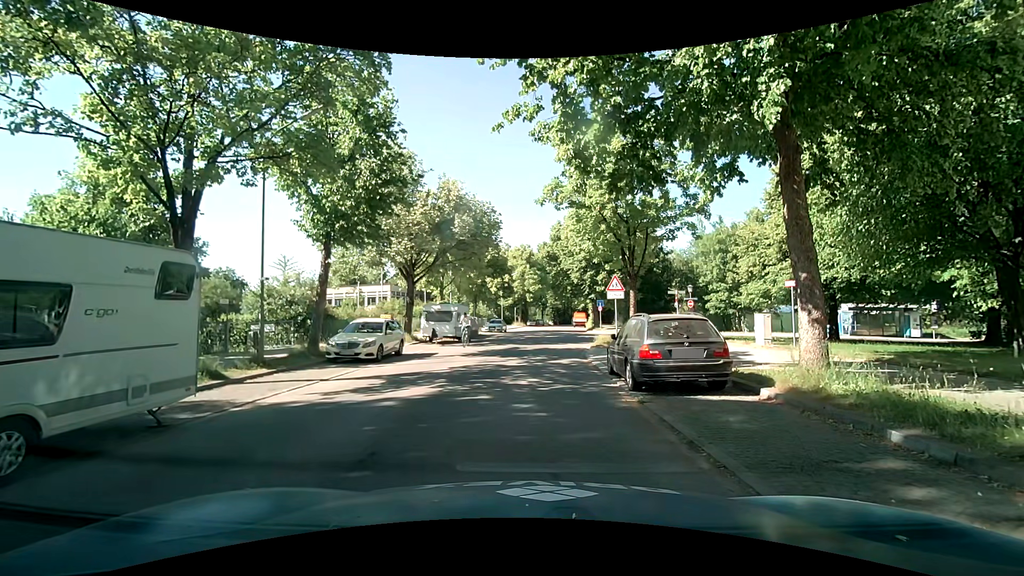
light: Day
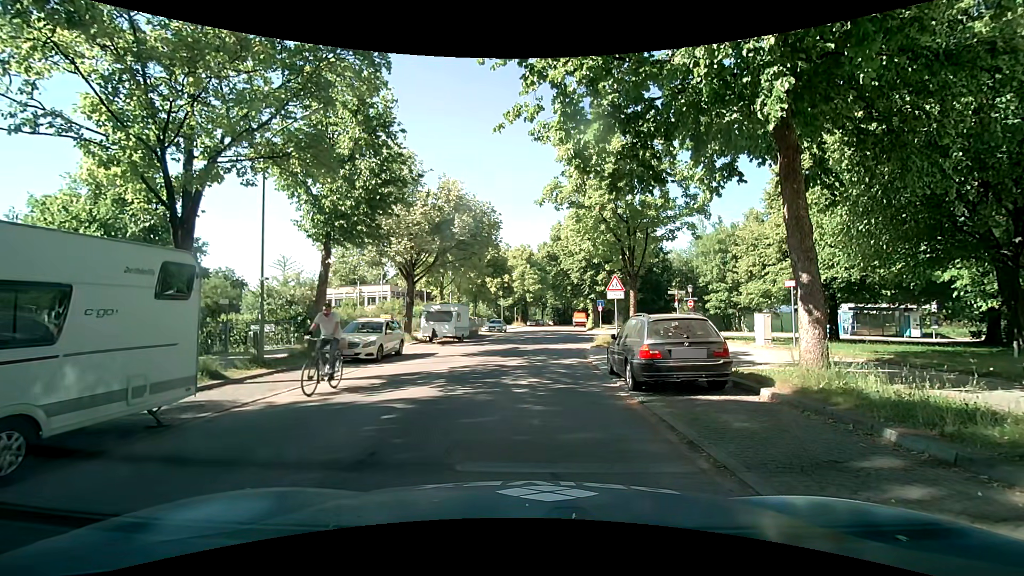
(0.0, 0.0) m; 0°
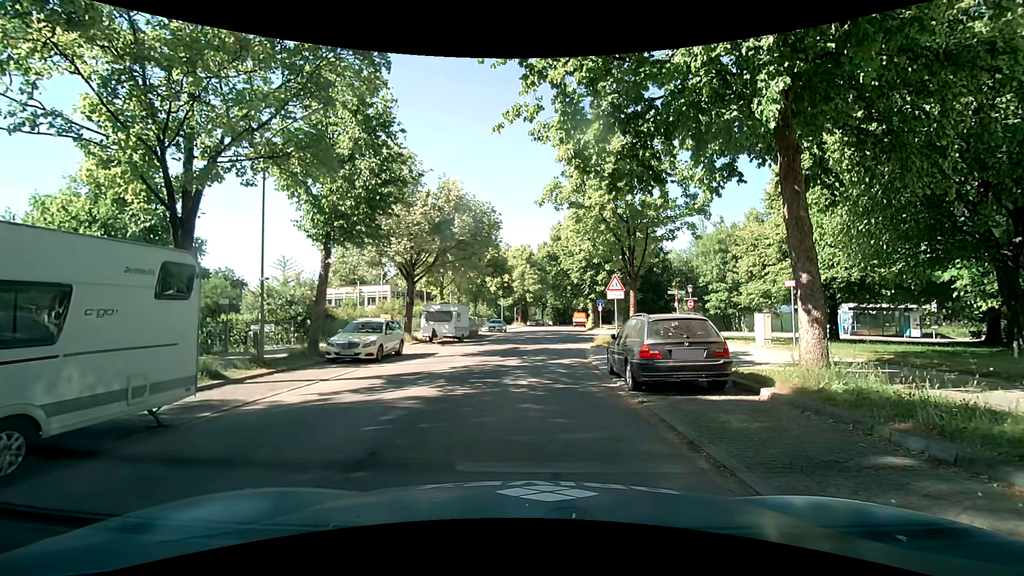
(0.0, 0.0) m; 0°
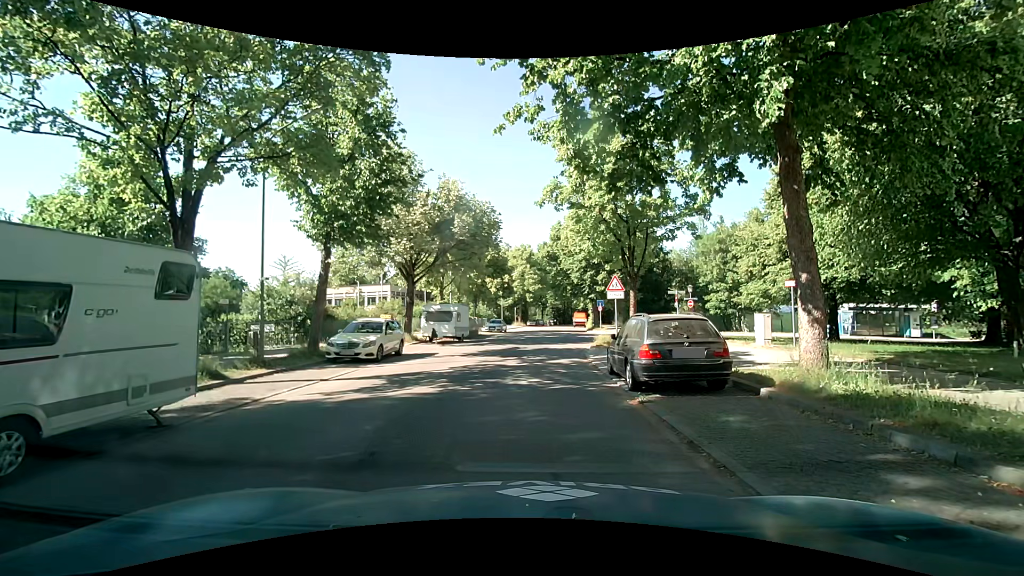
(0.0, 0.0) m; 0°
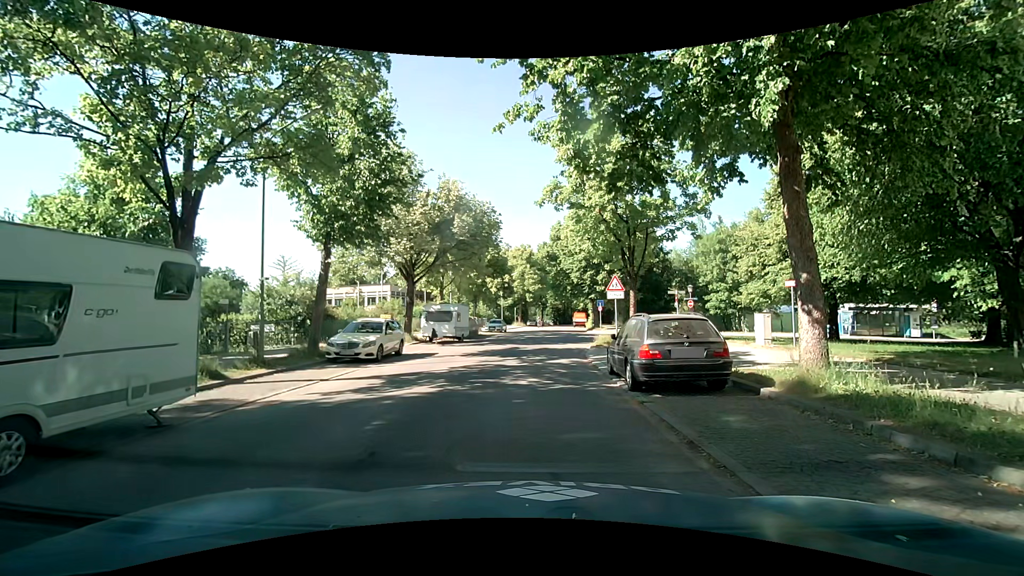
(0.0, 0.0) m; 0°
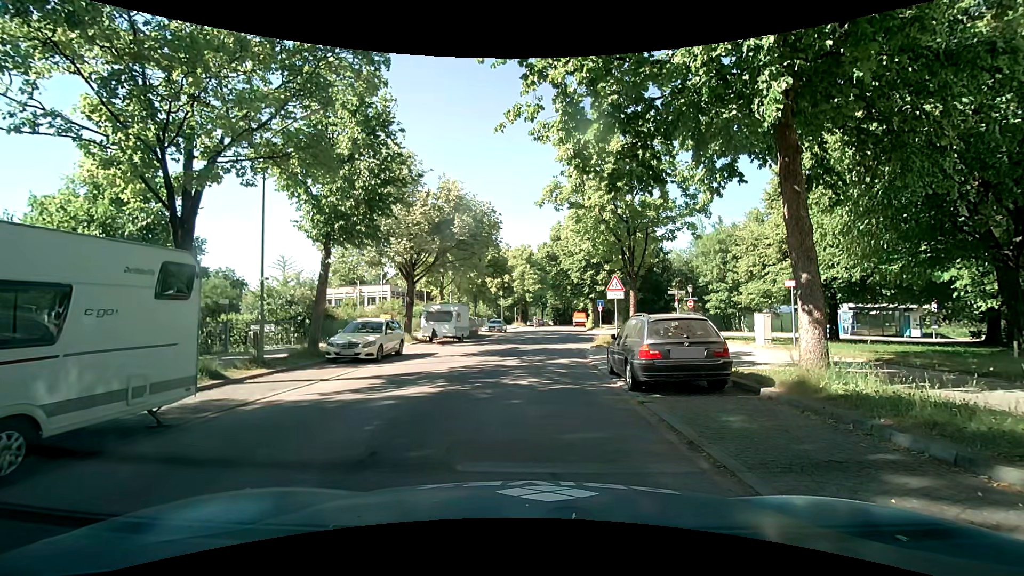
(0.0, 0.0) m; 0°
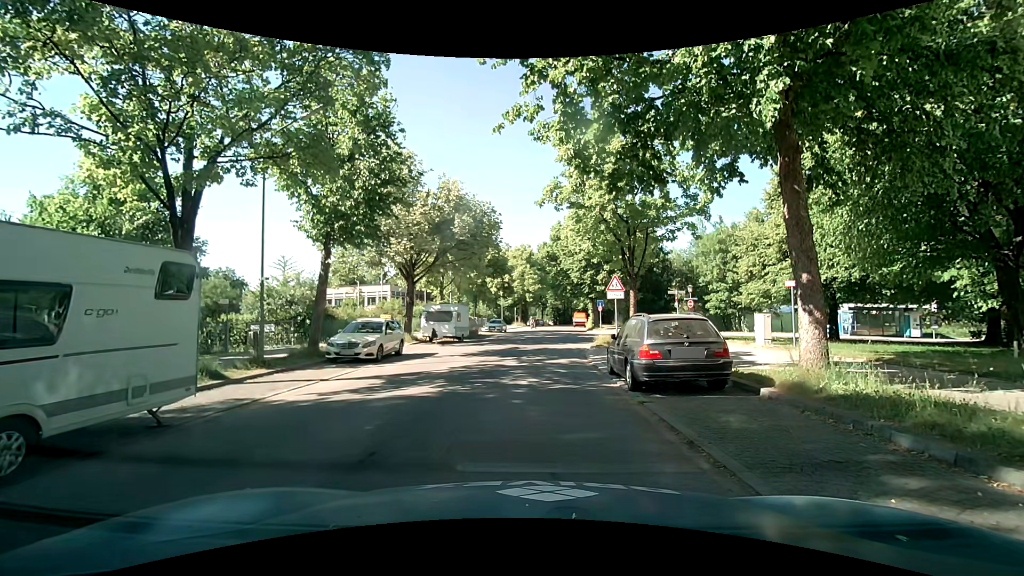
(0.0, 0.0) m; 0°
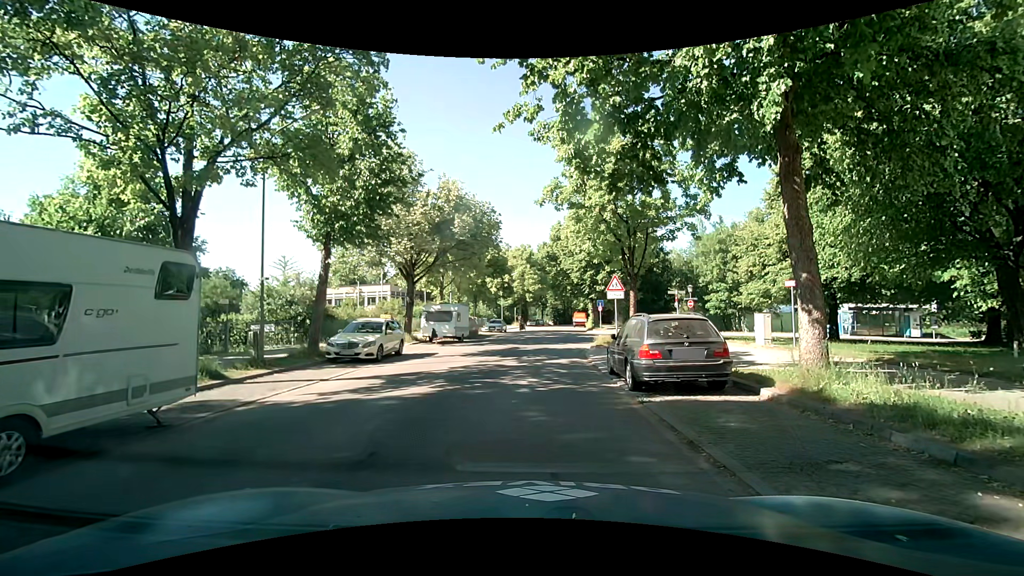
(0.0, 0.0) m; 0°
